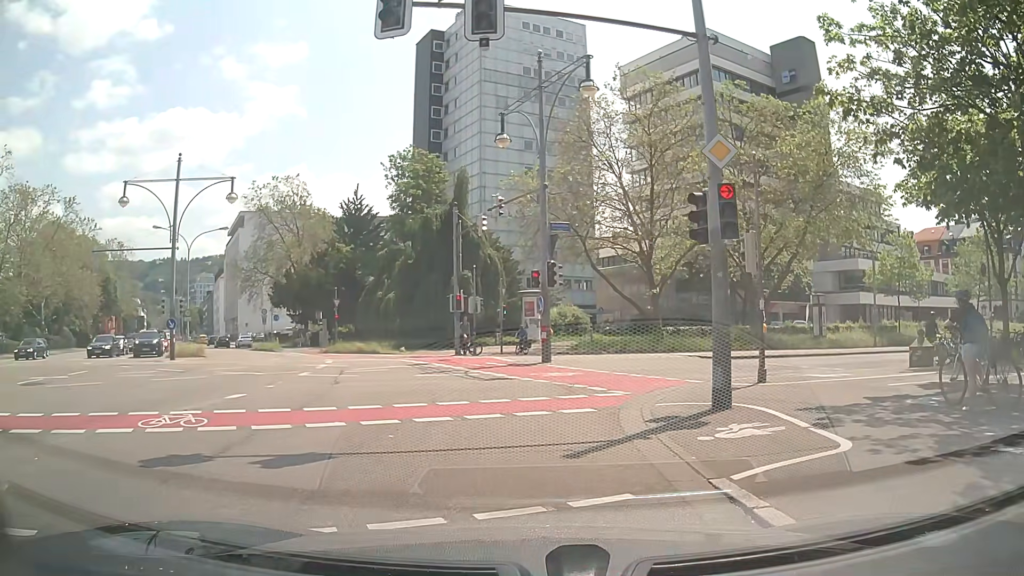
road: secondary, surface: asphalt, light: Day
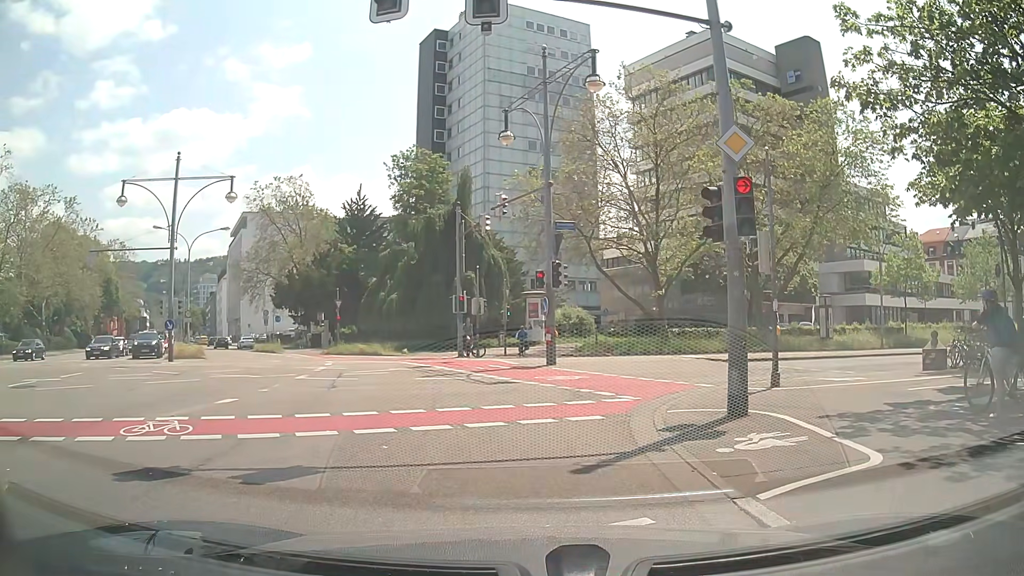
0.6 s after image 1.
(0.0, +0.5) m; 0°
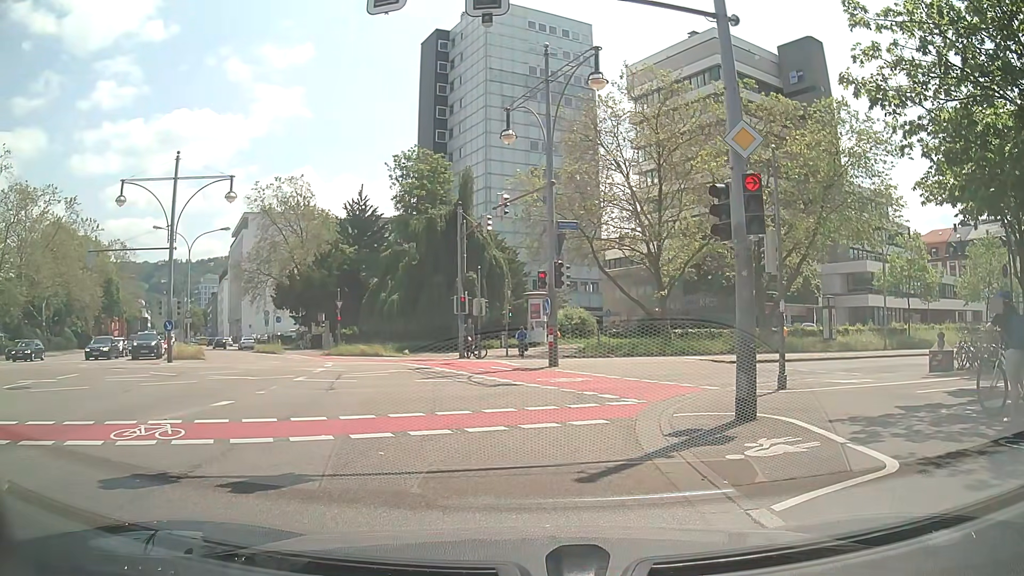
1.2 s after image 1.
(0.0, +0.3) m; 0°
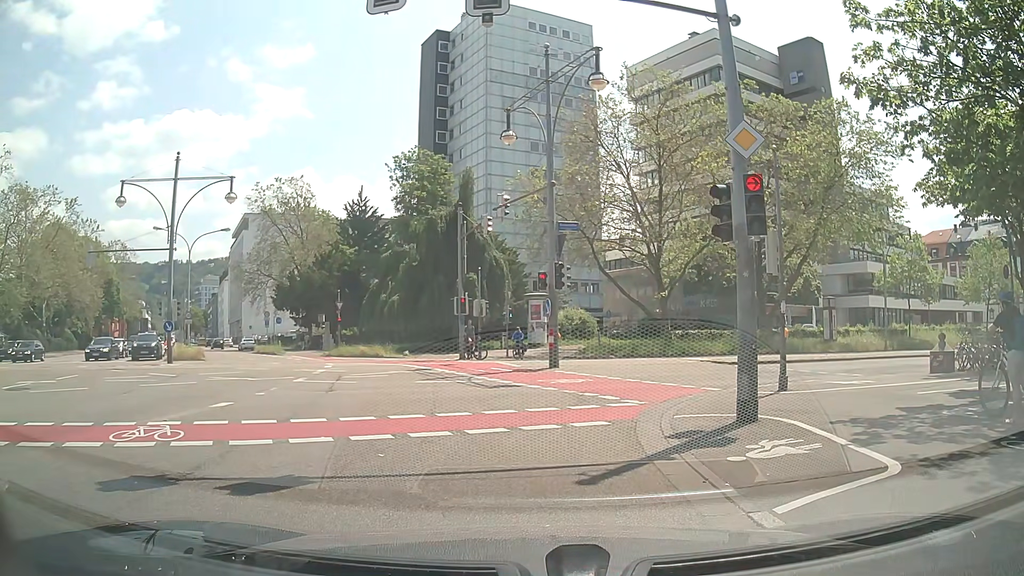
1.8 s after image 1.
(0.0, +0.1) m; 0°
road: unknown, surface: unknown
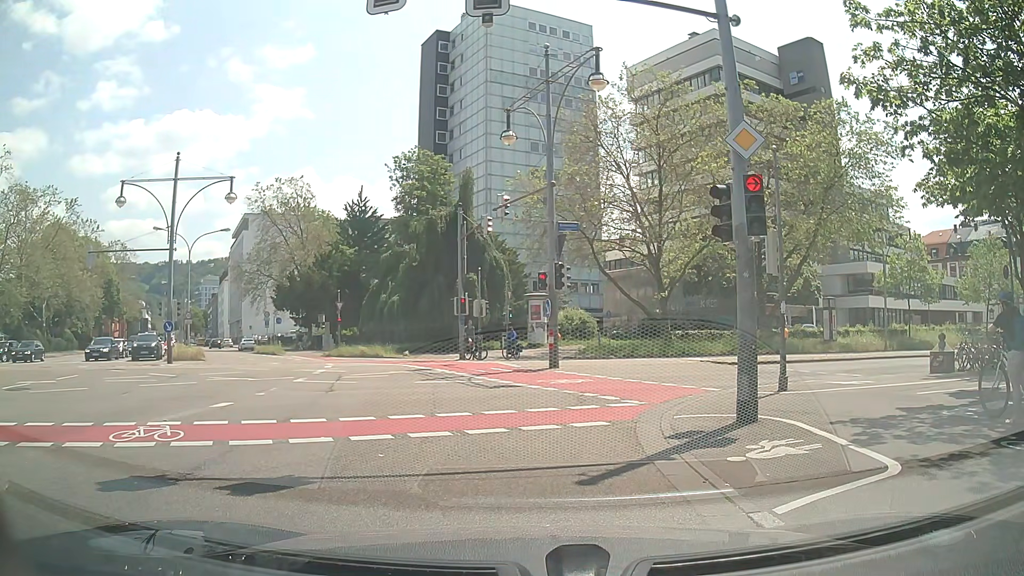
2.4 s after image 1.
(0.0, 0.0) m; 0°
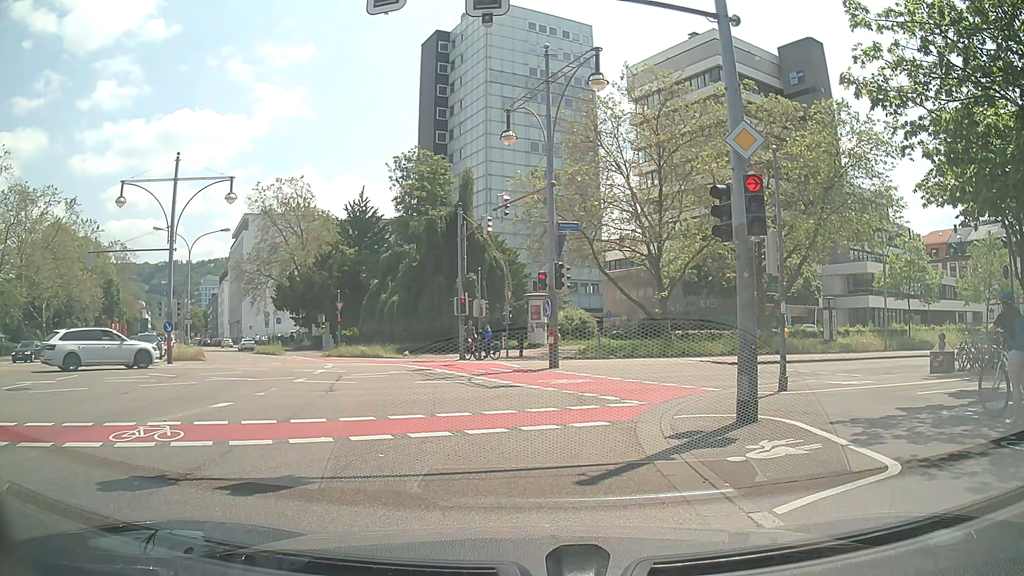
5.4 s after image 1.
(0.0, 0.0) m; 0°
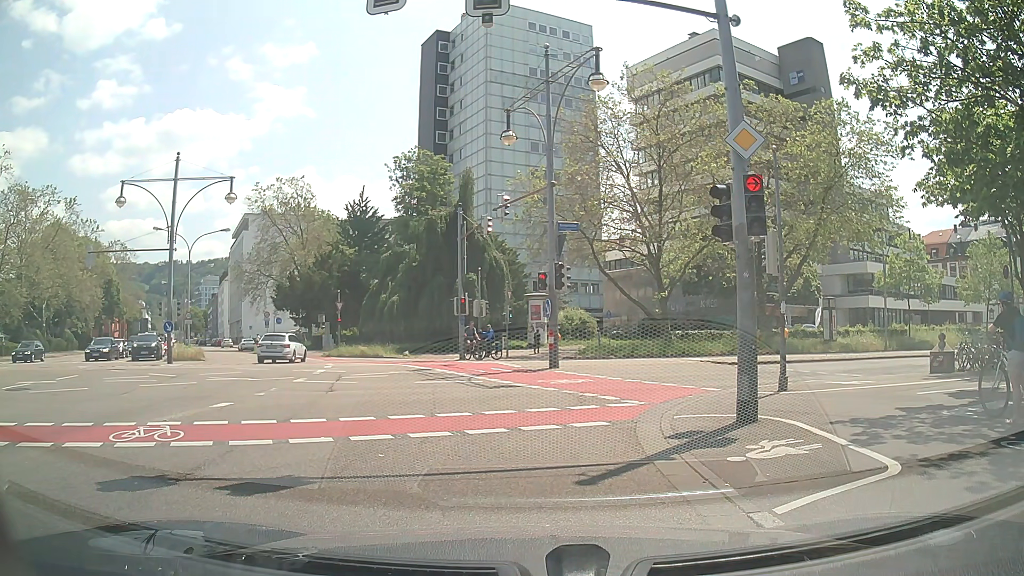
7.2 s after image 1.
(0.0, 0.0) m; 0°
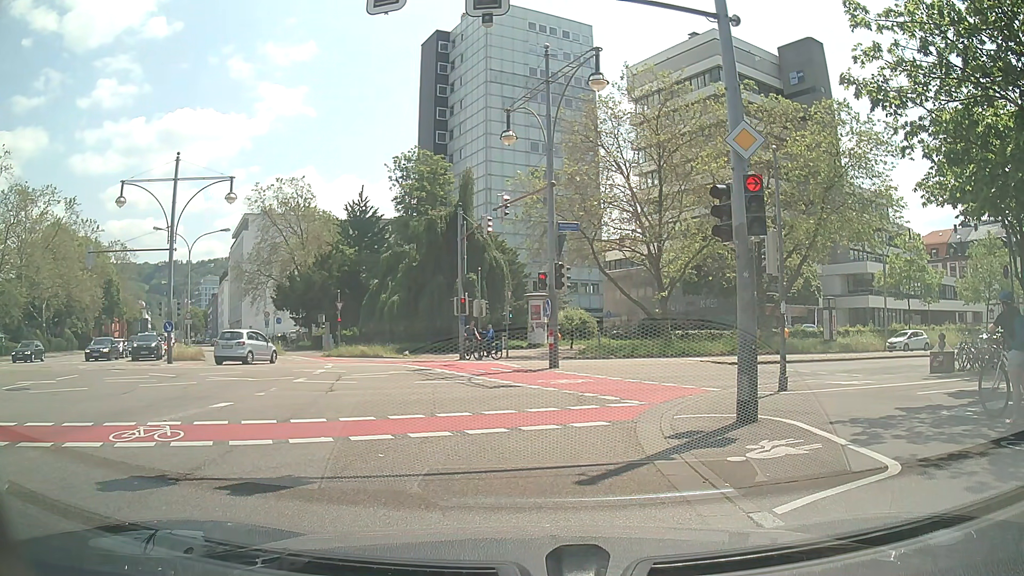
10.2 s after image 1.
(0.0, 0.0) m; 0°
